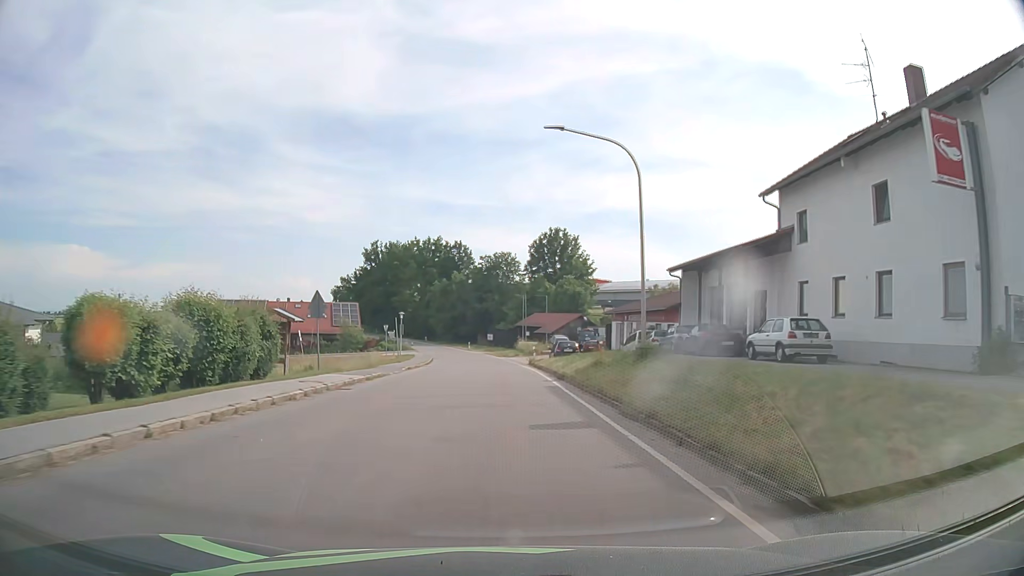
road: tertiary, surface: asphalt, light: Day
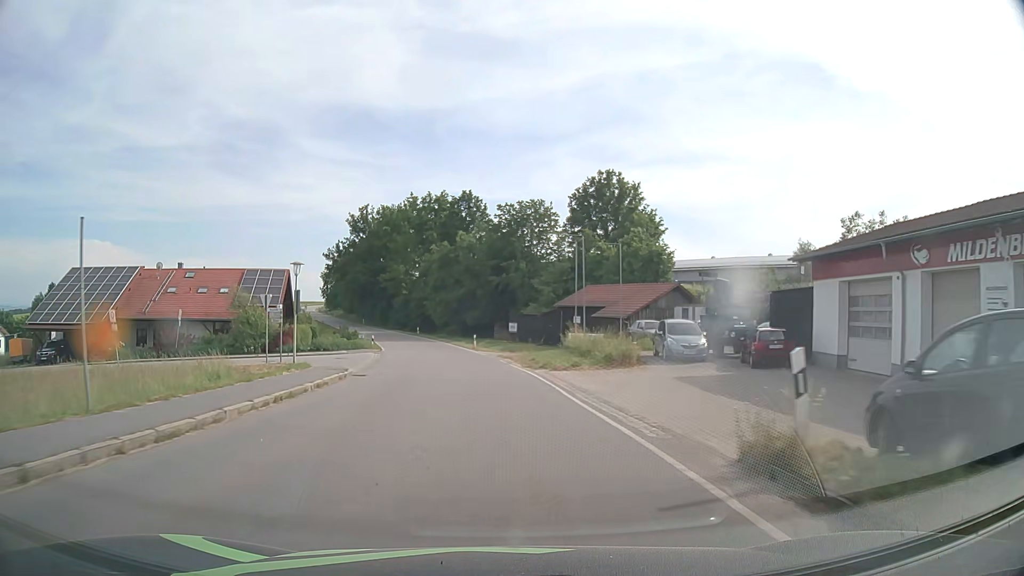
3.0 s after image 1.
(-0.6, +39.7) m; -2°
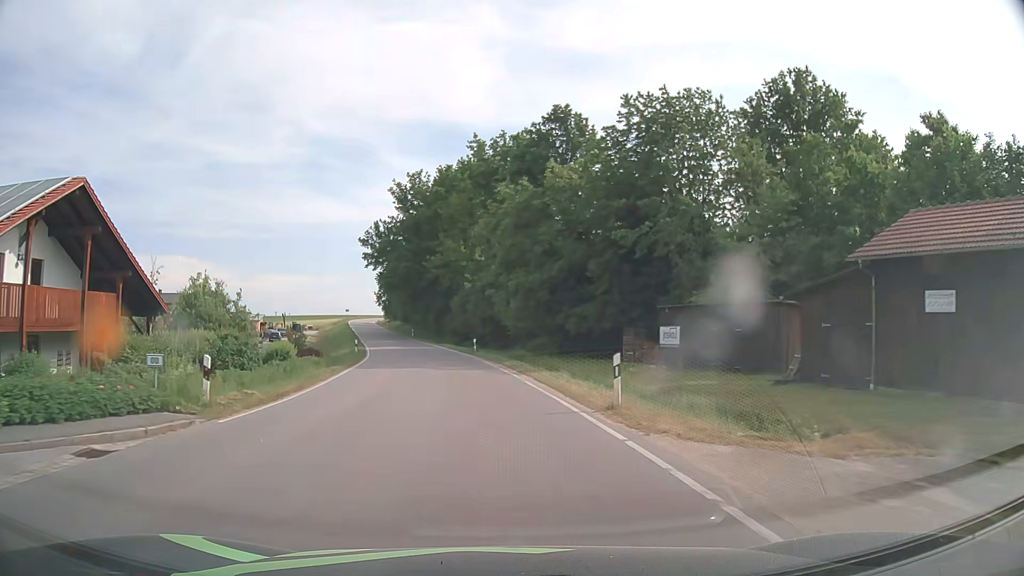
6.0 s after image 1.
(-2.4, +38.9) m; -8°
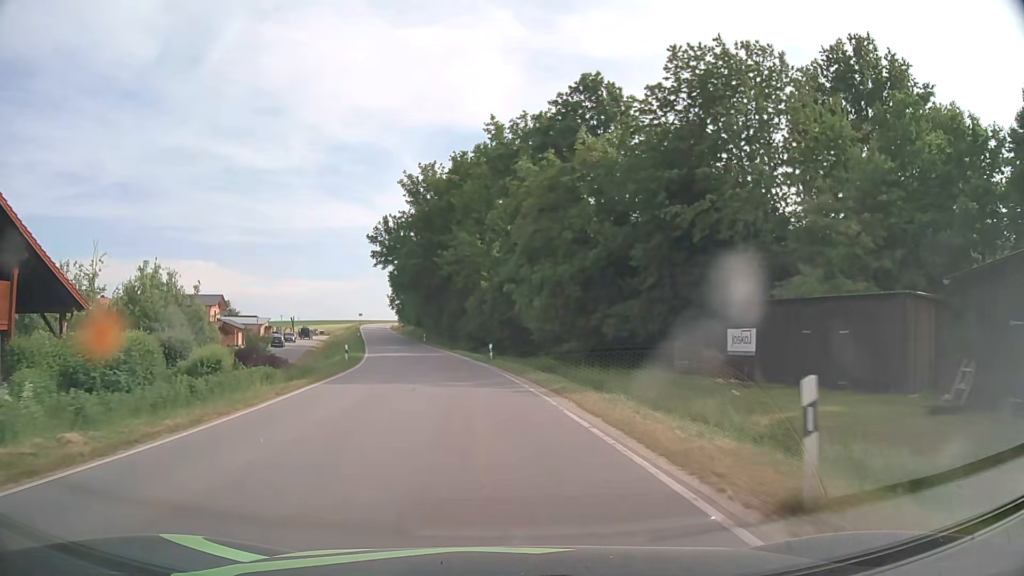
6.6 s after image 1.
(-0.1, +7.7) m; -2°
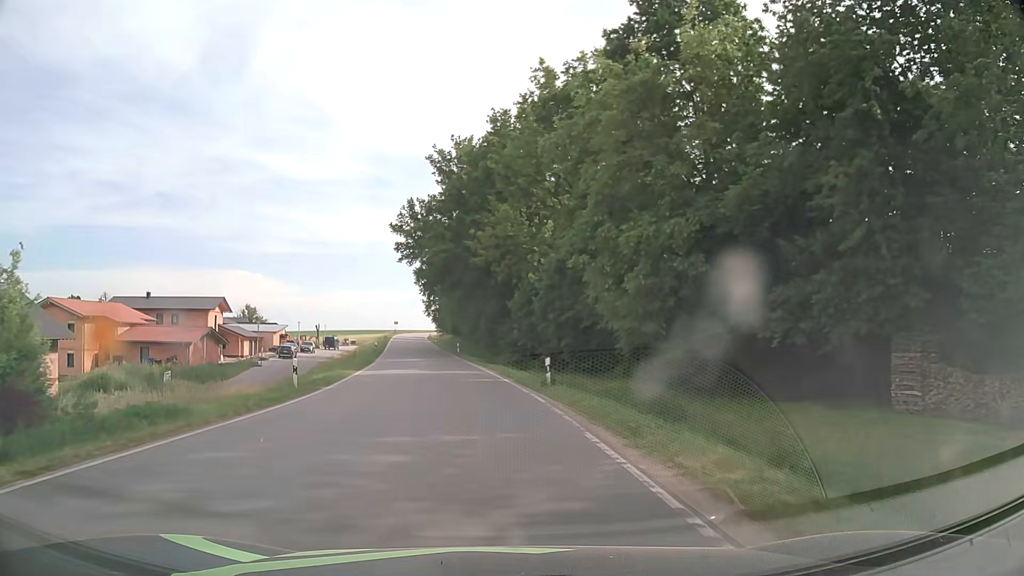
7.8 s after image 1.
(-0.5, +15.4) m; -4°
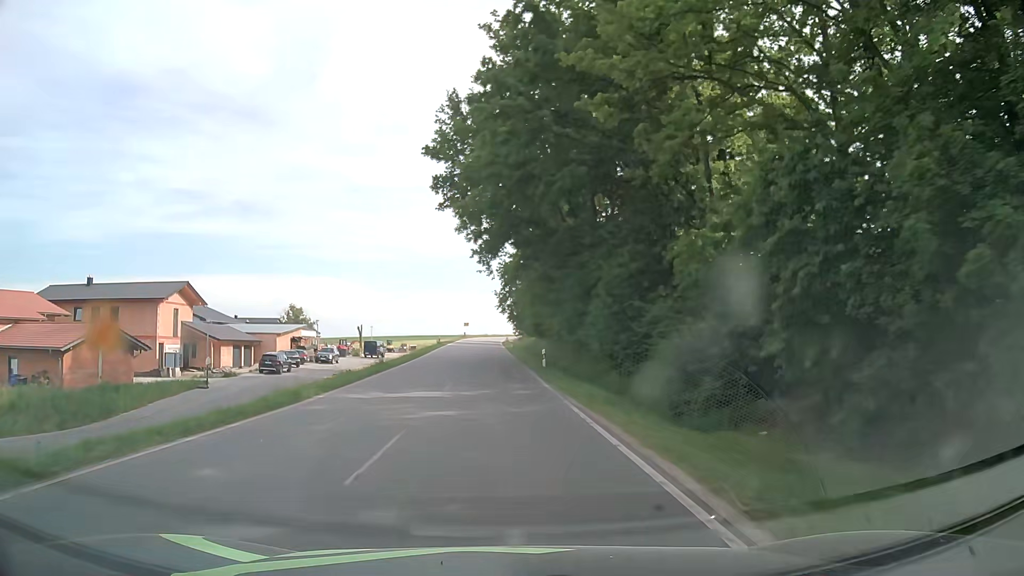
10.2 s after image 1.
(-1.9, +30.6) m; -7°
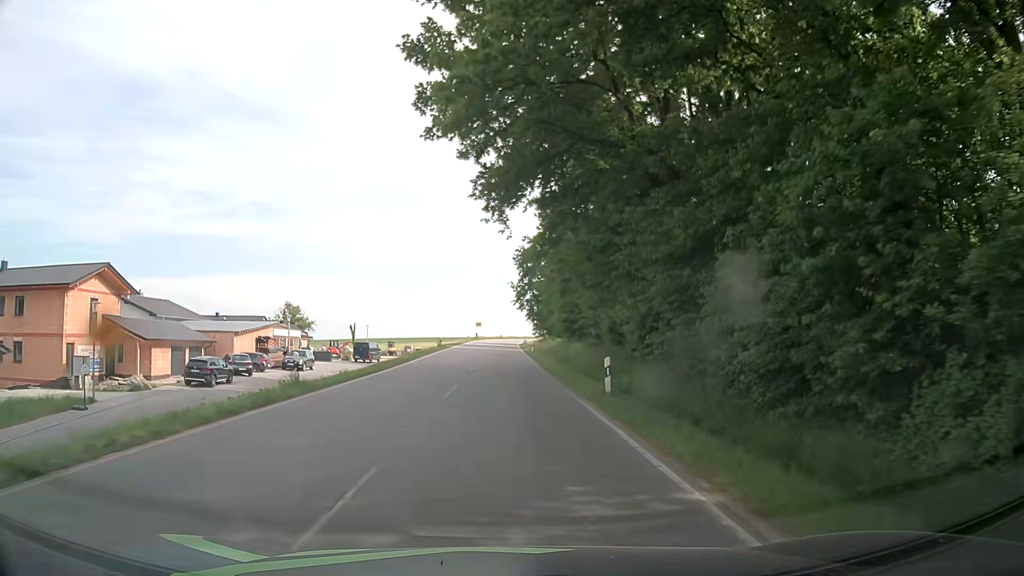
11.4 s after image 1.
(-0.2, +15.3) m; -1°
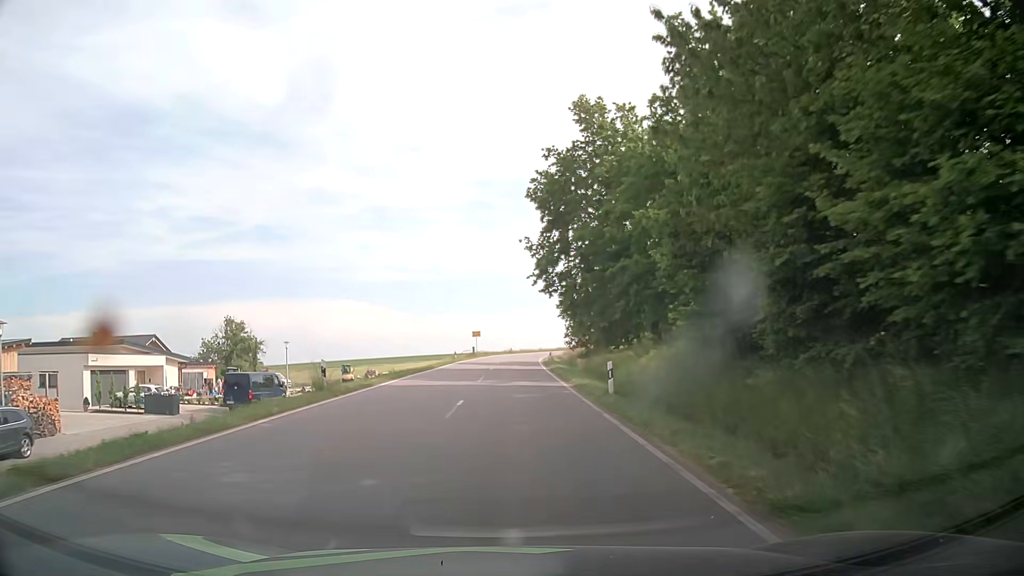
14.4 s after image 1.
(-0.4, +38.2) m; -1°
(0, +10) (0, +20) (+1, +30) (+1, +40) (+1, +50) (+2, +60) (+2, +70) (+4, +80) (+5, +90) (+7, +100) m
